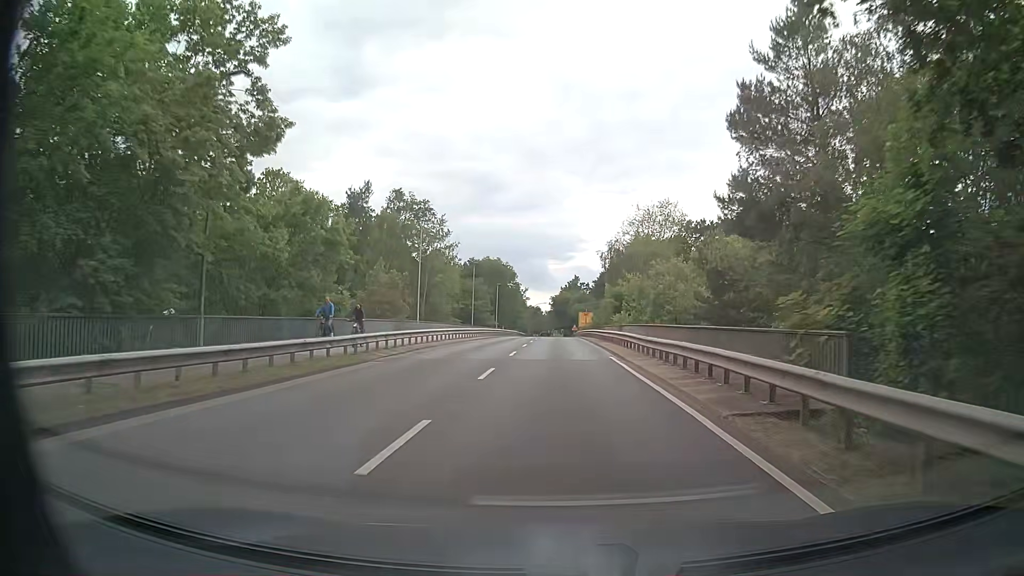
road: unclassified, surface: asphalt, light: Day
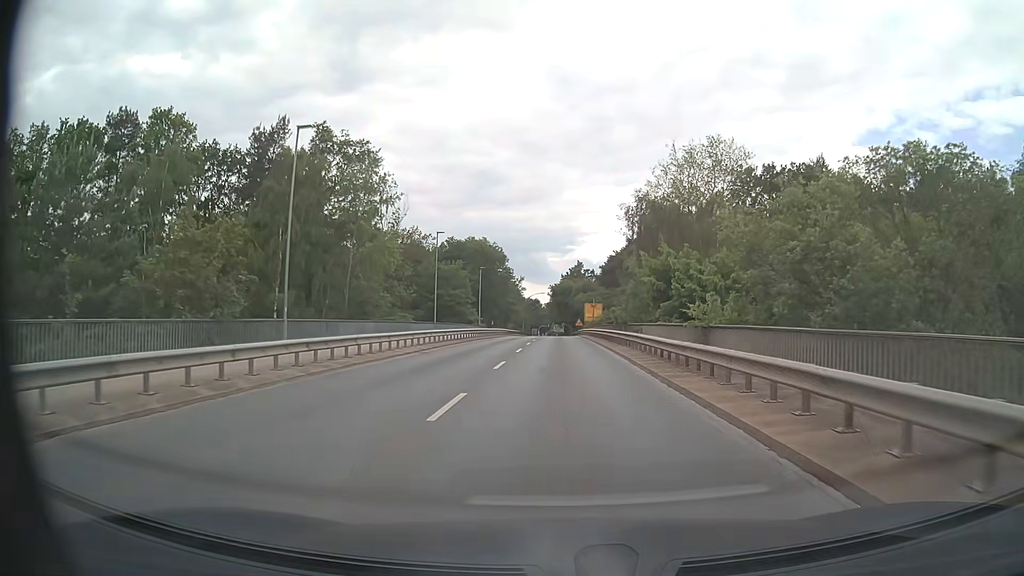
(+0.2, +24.0) m; +1°
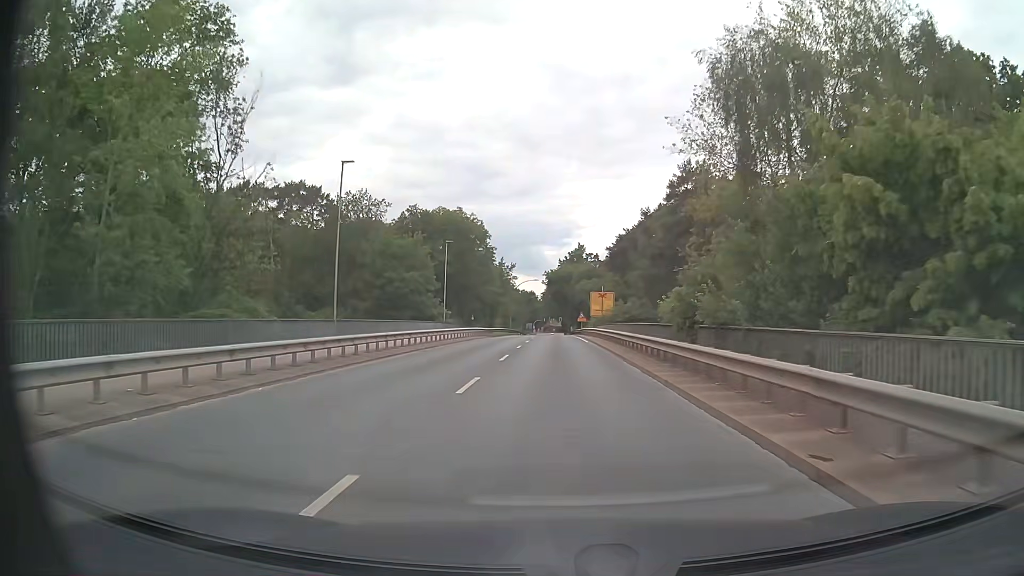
(-0.1, +24.1) m; 0°
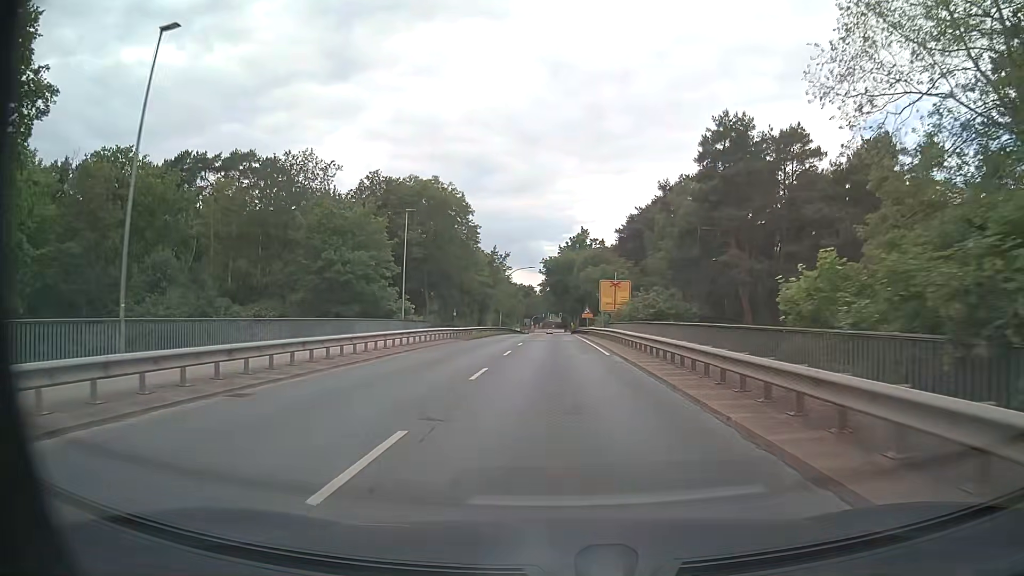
(+0.1, +16.1) m; 0°
(0, +10) (0, +20) (0, +30) (0, +40) (0, +50) (0, +60) (0, +70) (0, +80) (0, +90) (0, +100) m
